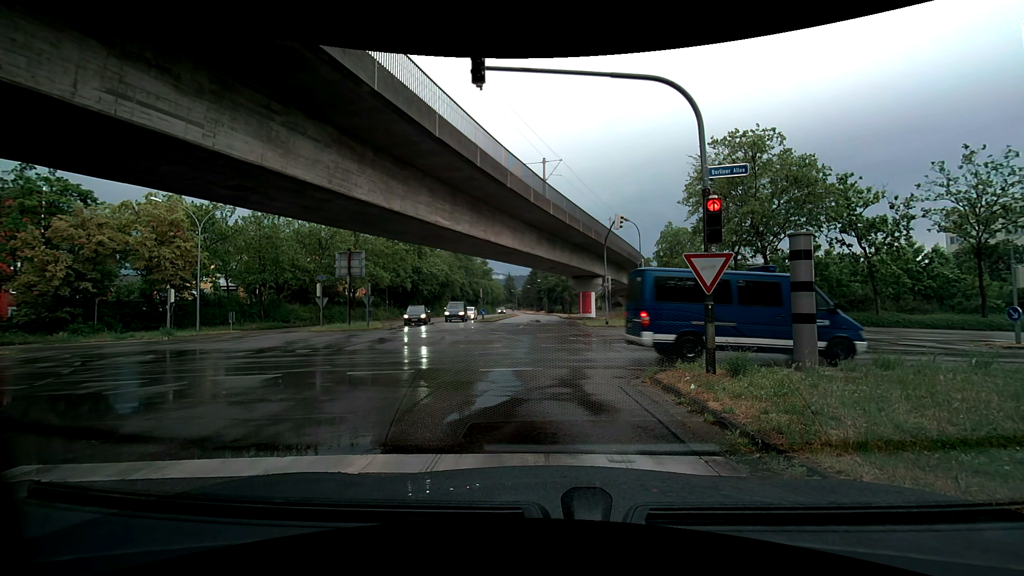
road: tertiary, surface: asphalt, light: Day
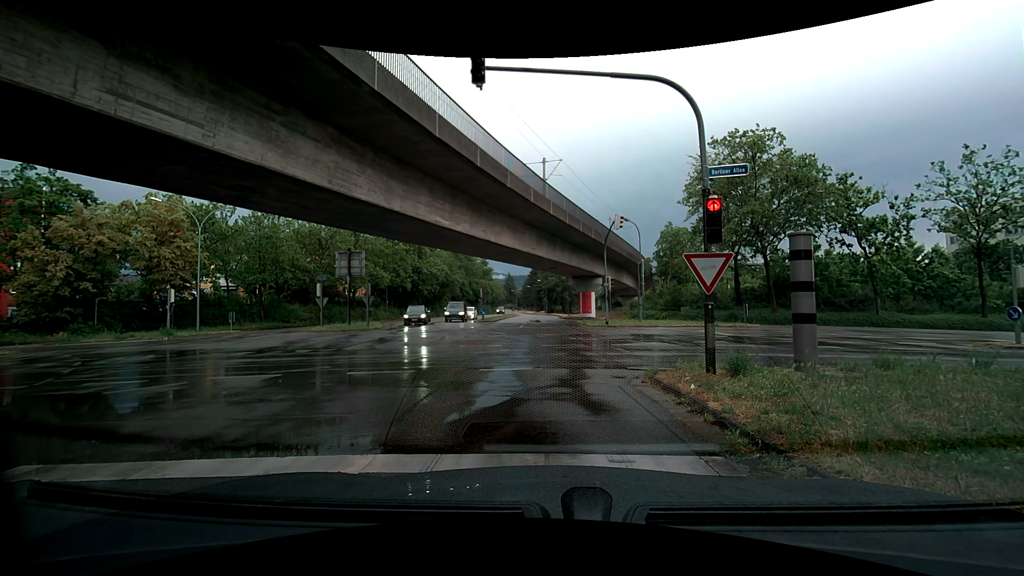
(0.0, 0.0) m; 0°
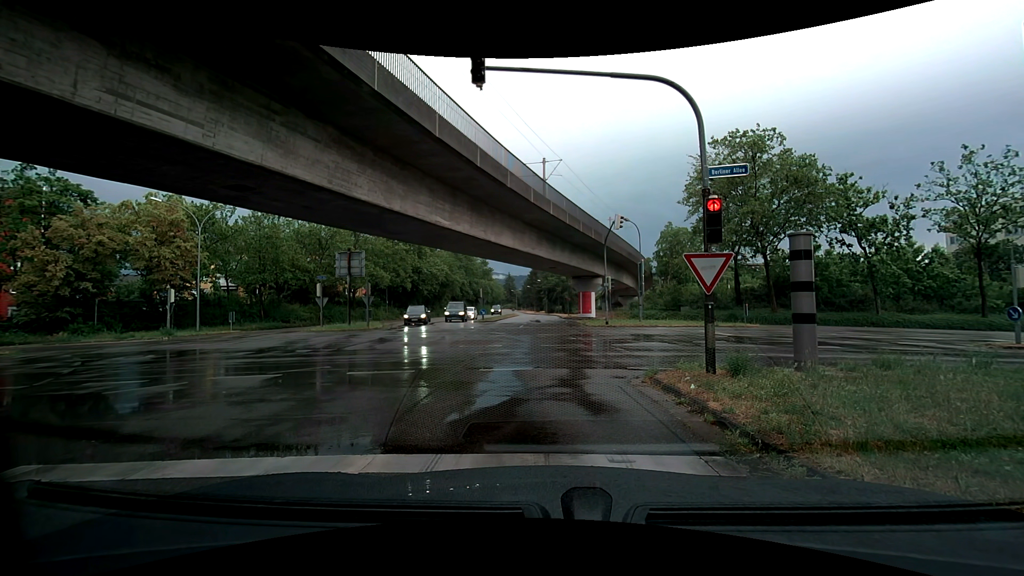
(0.0, 0.0) m; 0°
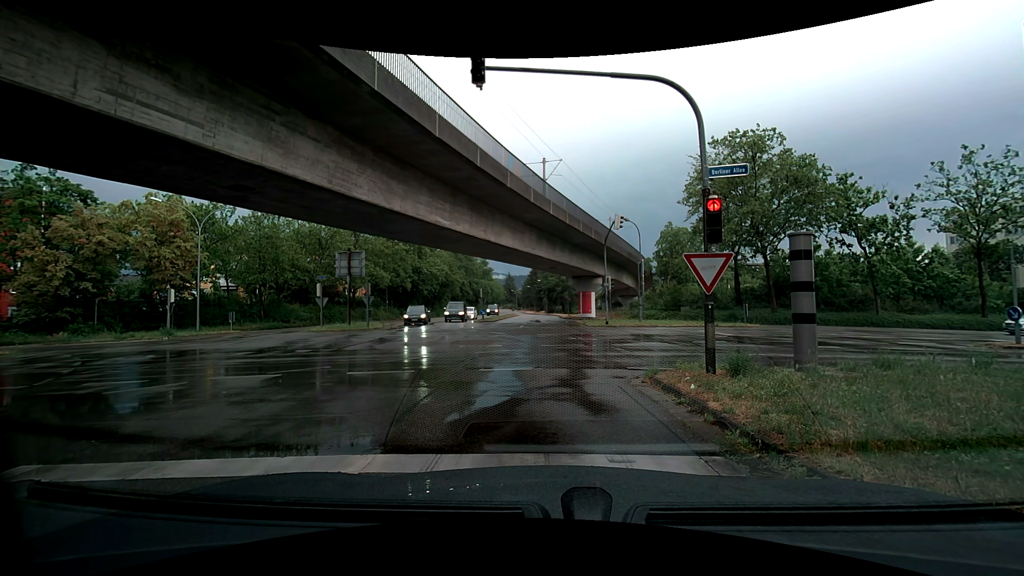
(0.0, 0.0) m; 0°
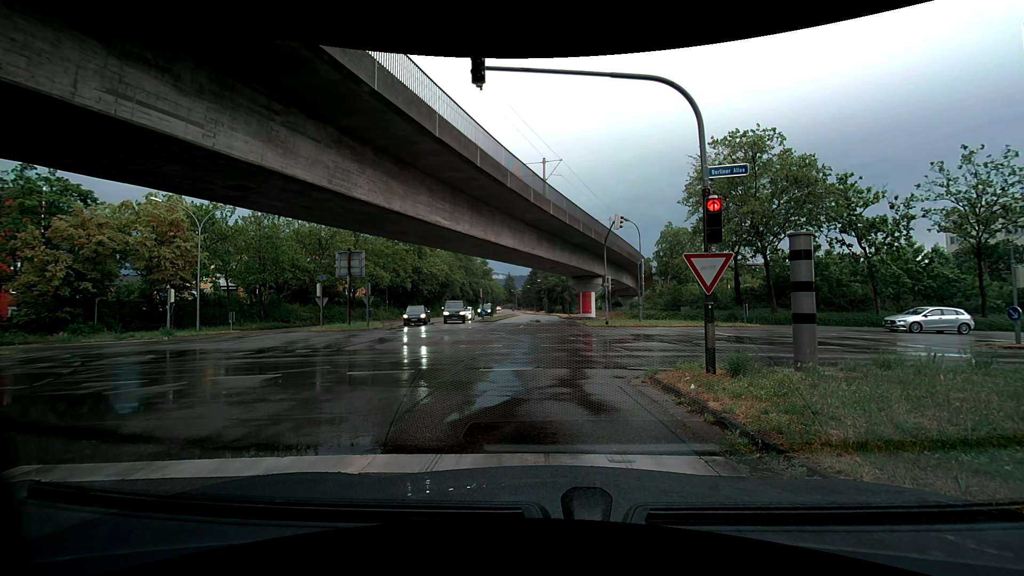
(0.0, 0.0) m; 0°
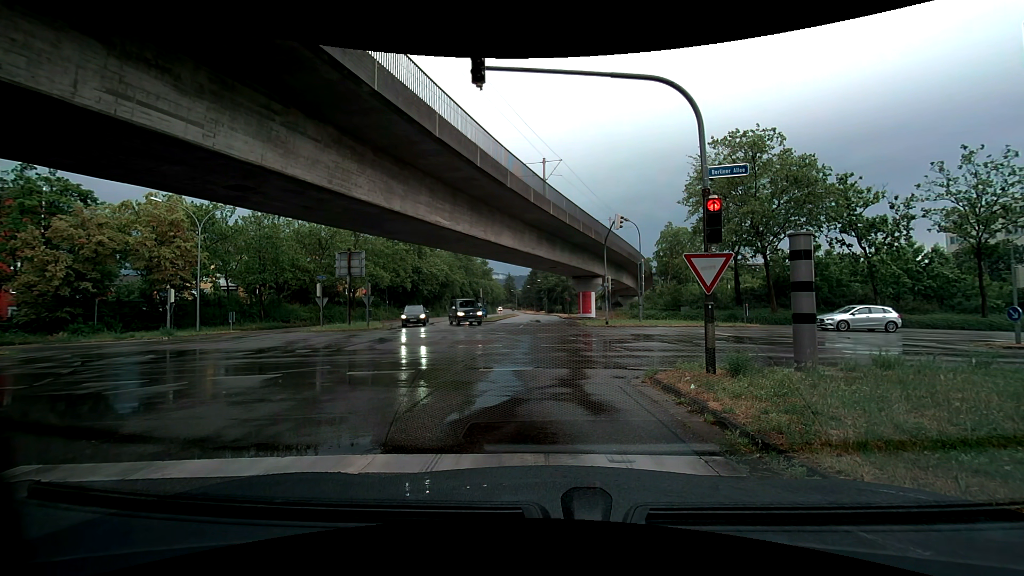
(0.0, 0.0) m; 0°
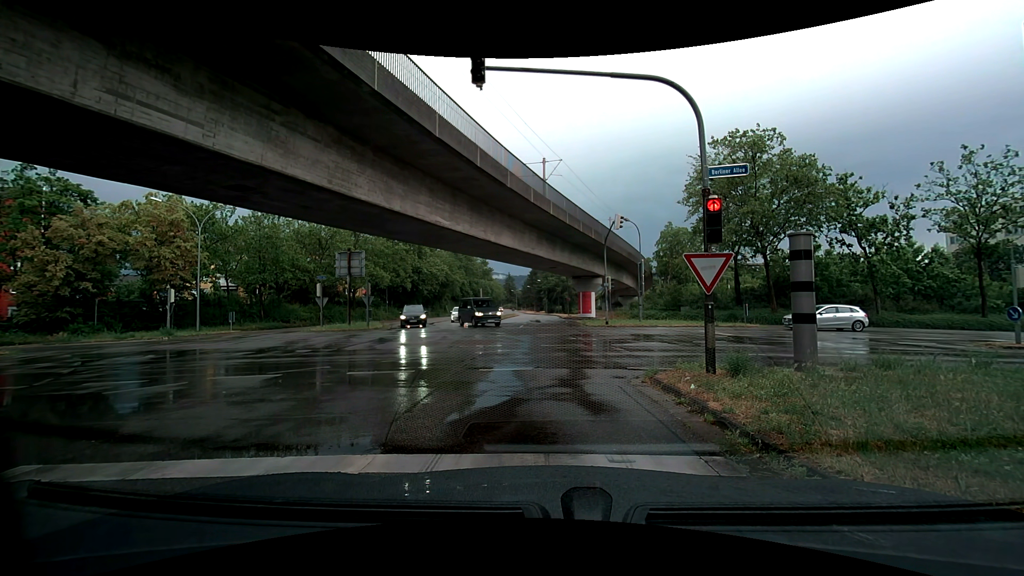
(0.0, 0.0) m; 0°
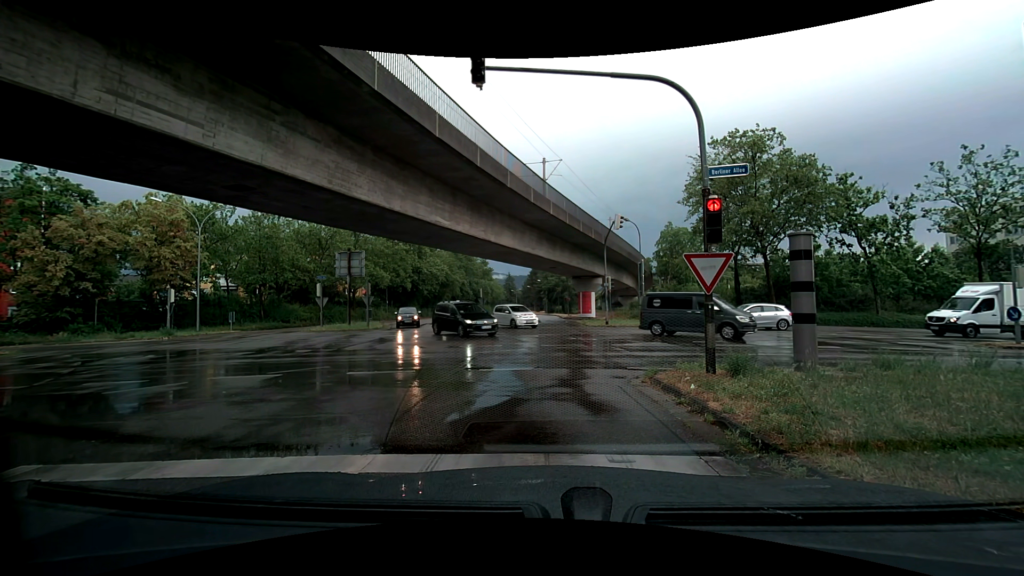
(0.0, 0.0) m; 0°
